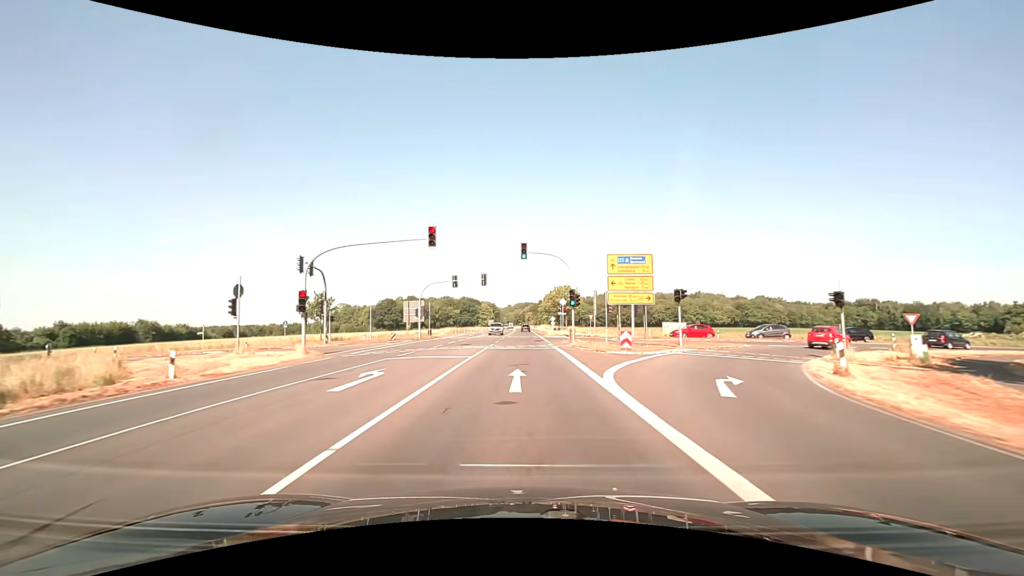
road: primary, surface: asphalt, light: Day
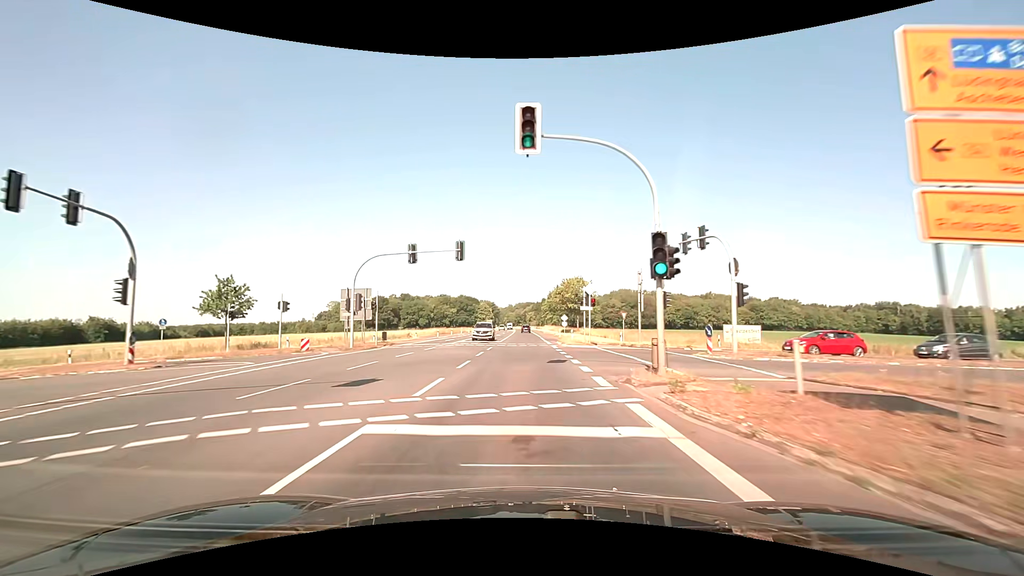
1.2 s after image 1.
(0.0, +21.9) m; 0°
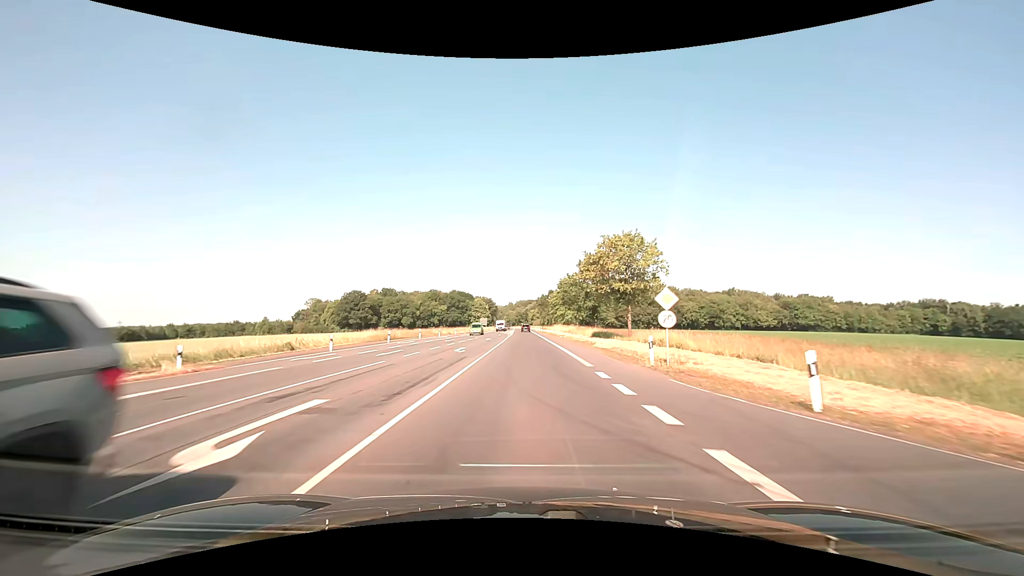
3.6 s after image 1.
(0.0, +43.7) m; 0°
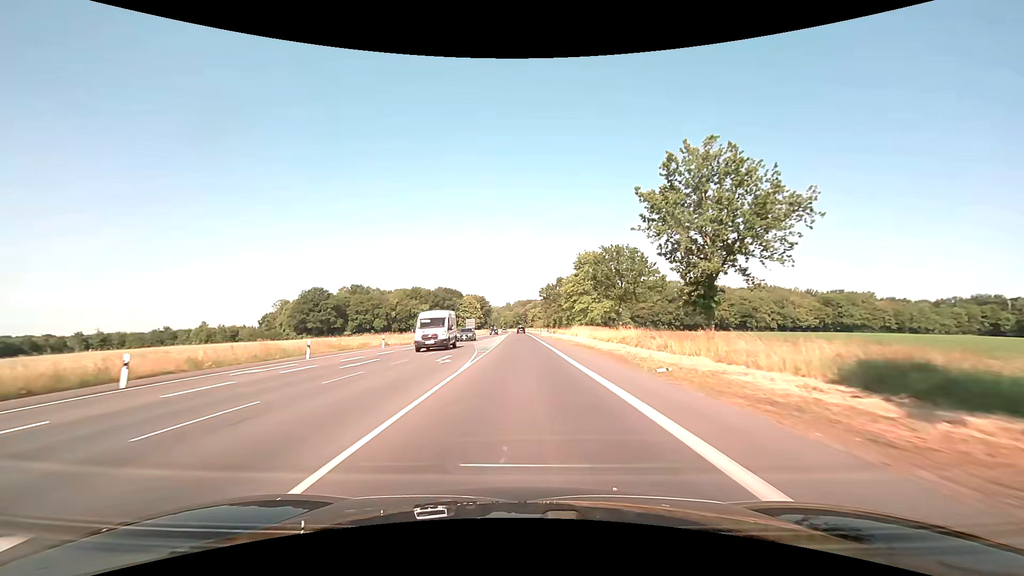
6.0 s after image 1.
(+0.1, +45.8) m; 0°
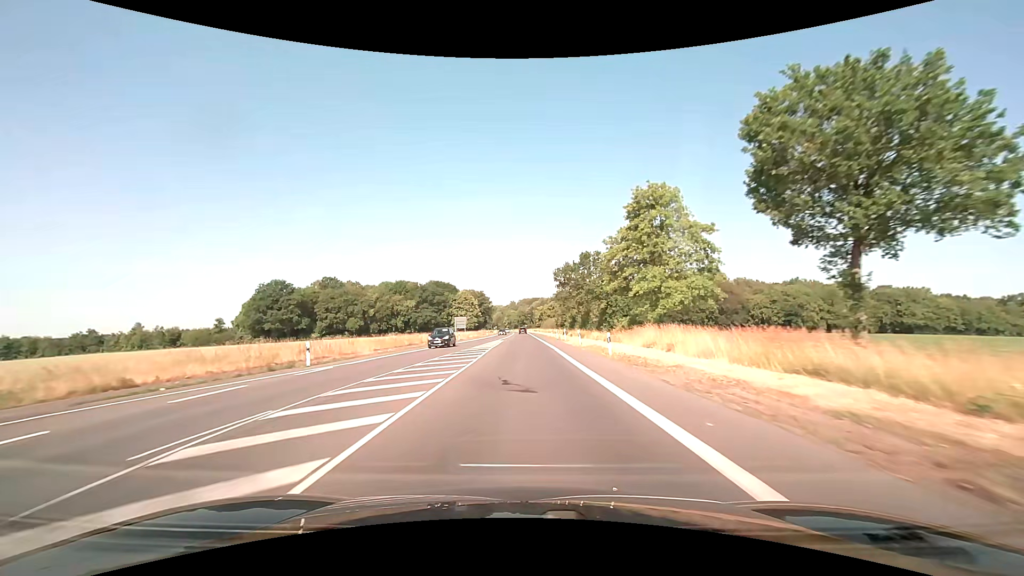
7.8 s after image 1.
(-0.3, +37.4) m; -1°
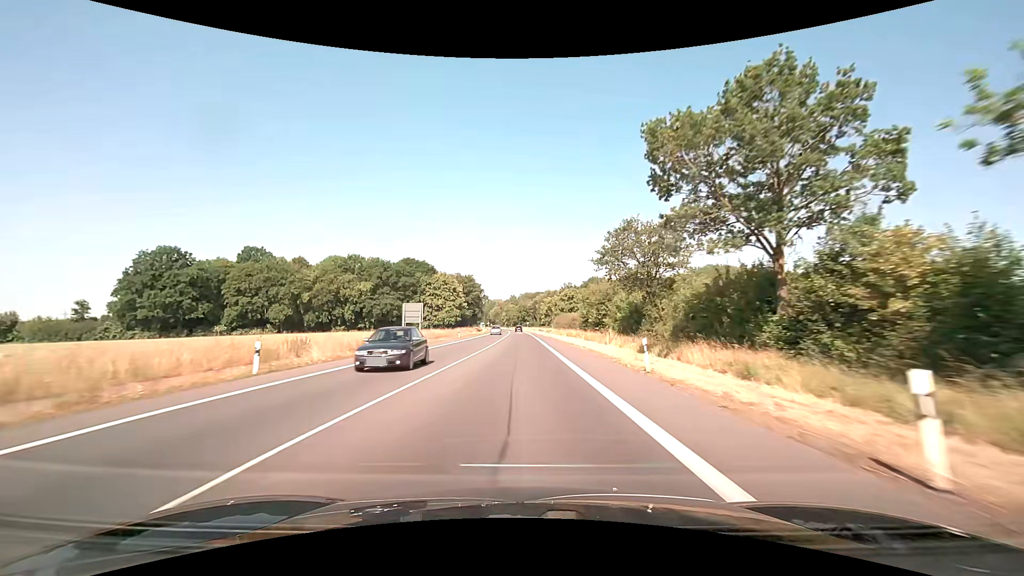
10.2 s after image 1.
(-0.1, +53.6) m; 0°
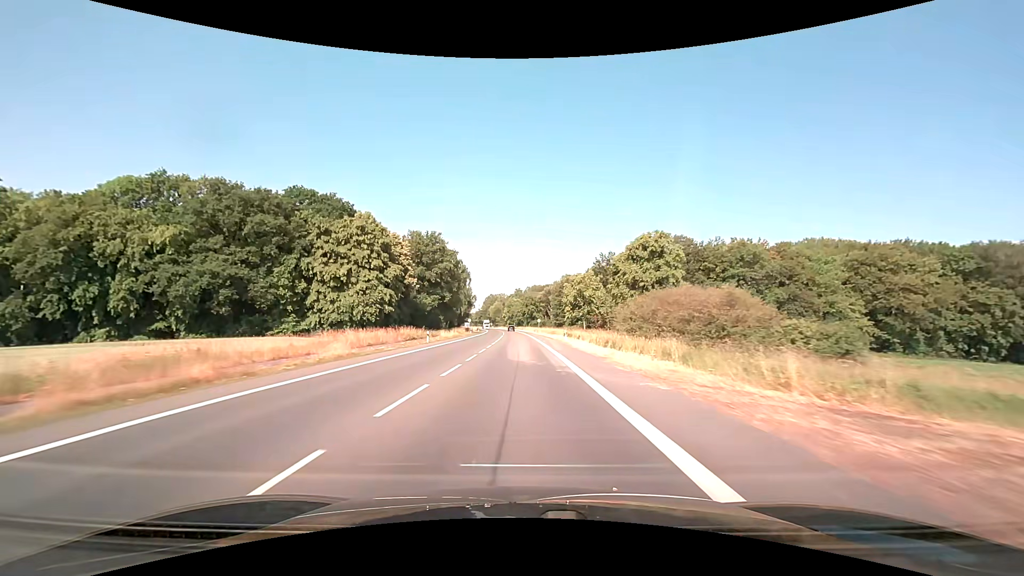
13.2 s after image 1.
(0.0, +72.8) m; -1°
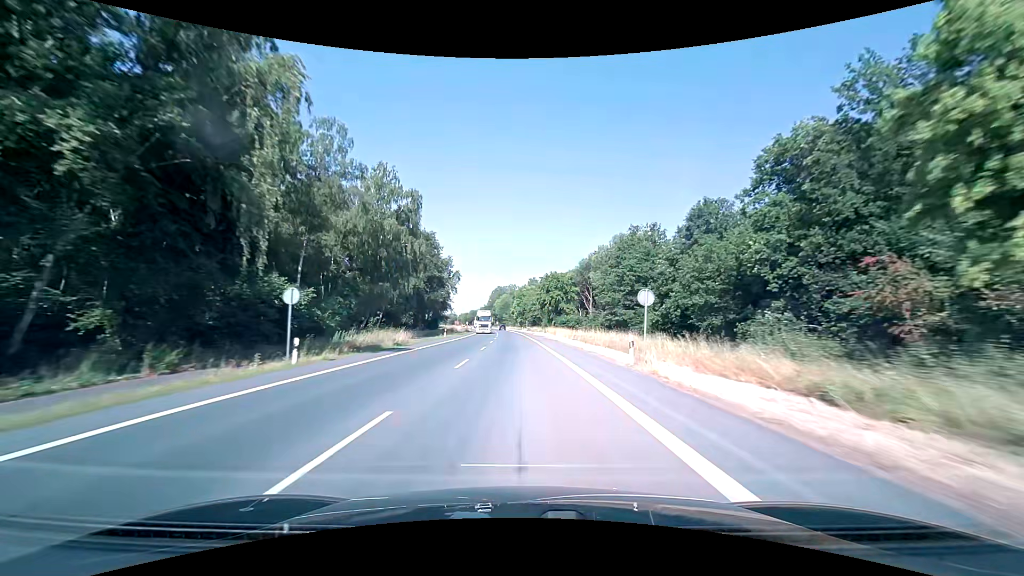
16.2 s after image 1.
(-1.0, +76.5) m; -2°
(0, +10) (0, +20) (0, +30) (0, +40) (-1, +50) (-1, +60) (-1, +70) (-2, +80) (-2, +90) (-3, +100) m
